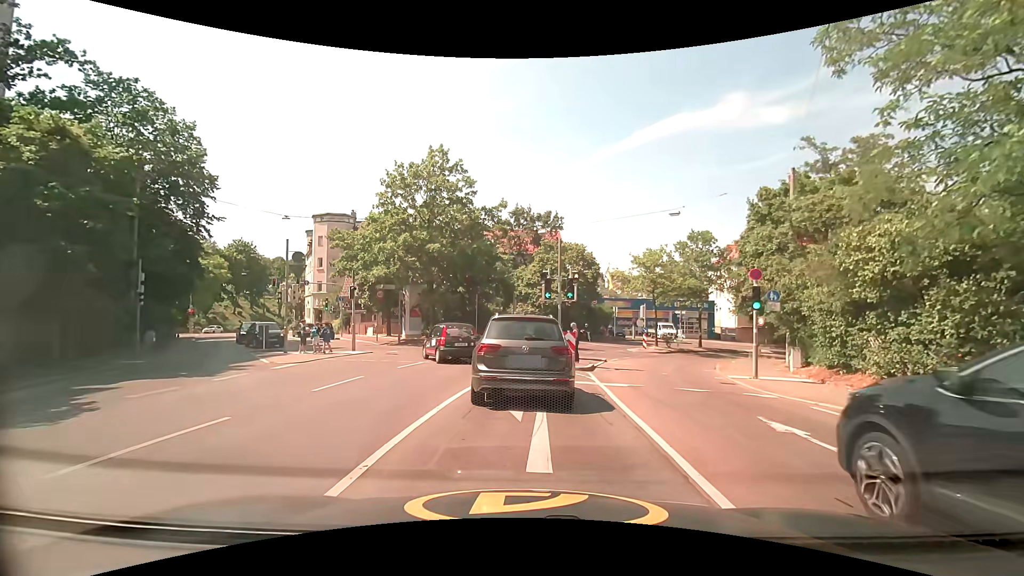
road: secondary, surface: asphalt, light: Day
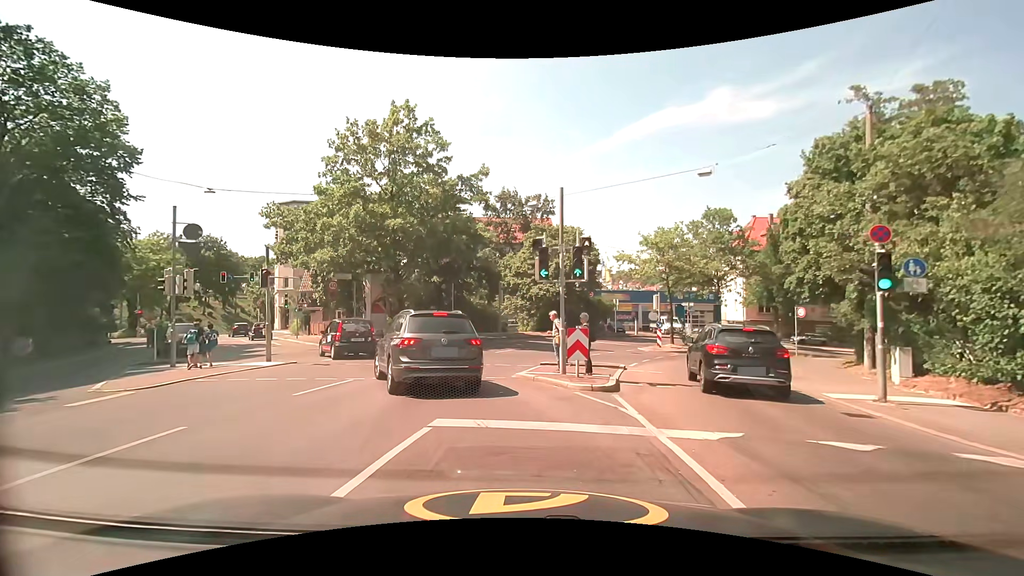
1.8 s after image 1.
(-0.1, +6.9) m; -1°
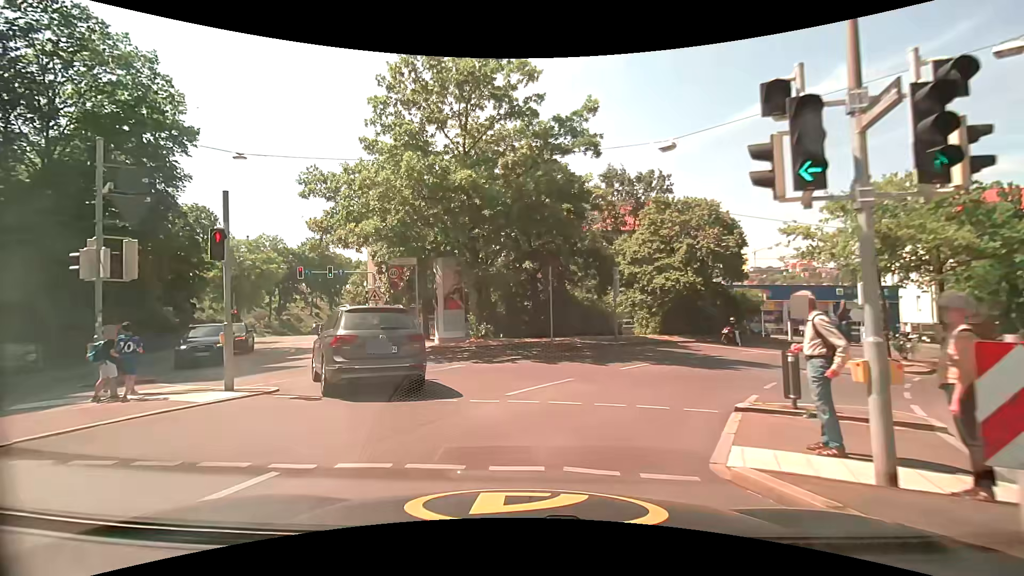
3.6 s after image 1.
(-0.5, +8.3) m; -10°
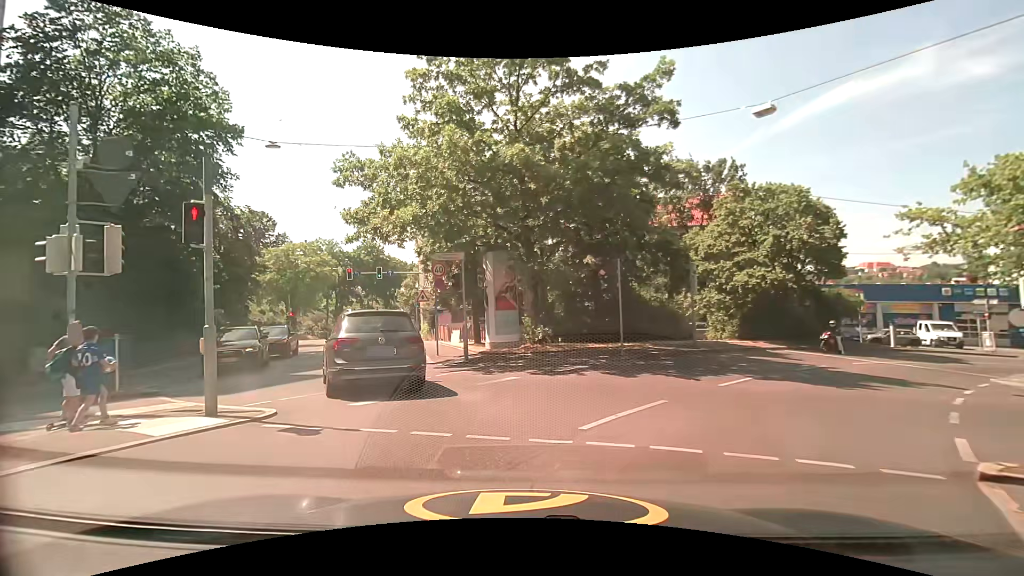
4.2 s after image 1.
(-0.1, +2.8) m; -6°
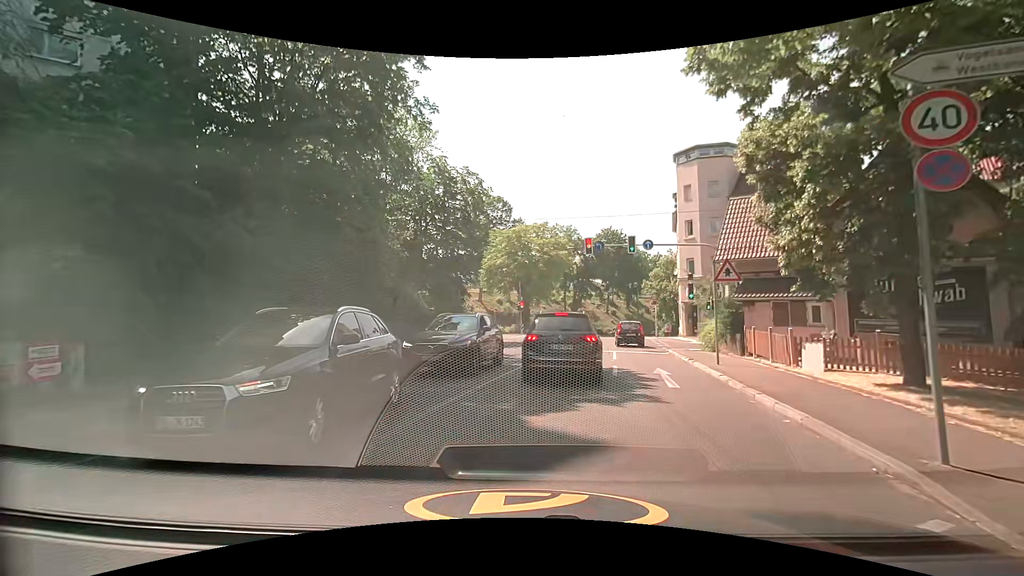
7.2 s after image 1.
(-3.8, +13.5) m; -28°
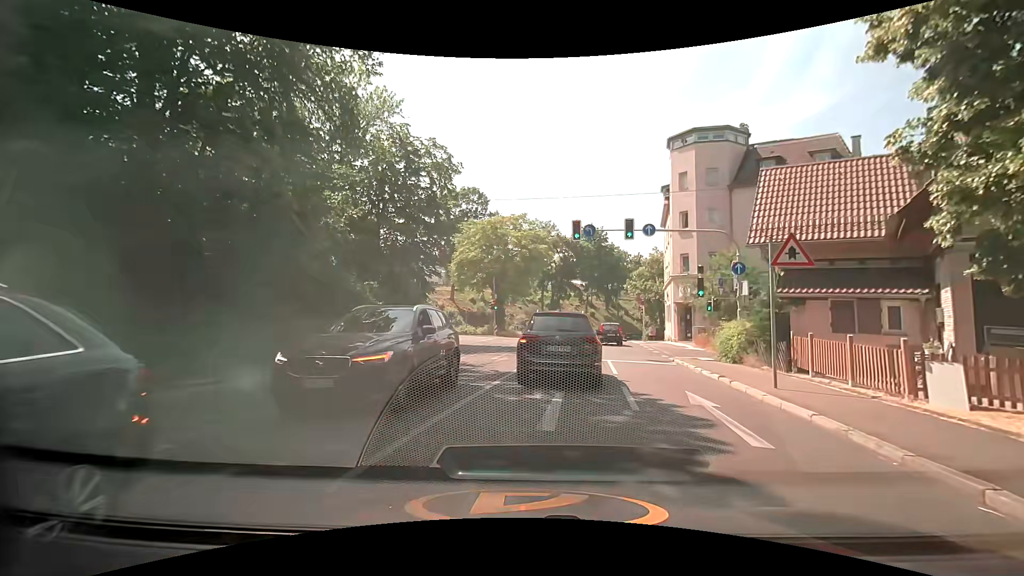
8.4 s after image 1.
(+0.2, +5.2) m; +3°
